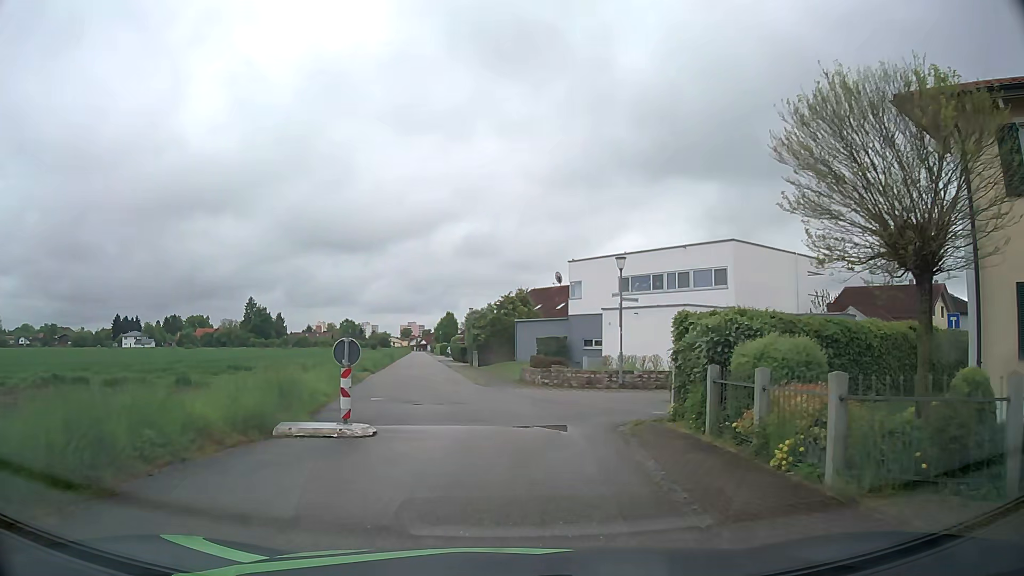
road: residential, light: Day
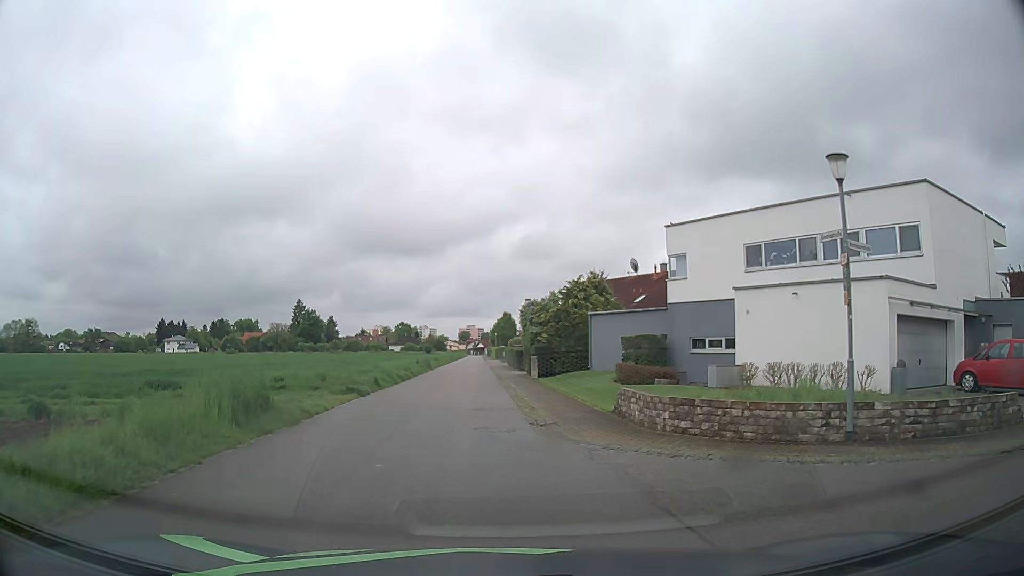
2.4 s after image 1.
(-0.4, +13.1) m; -5°
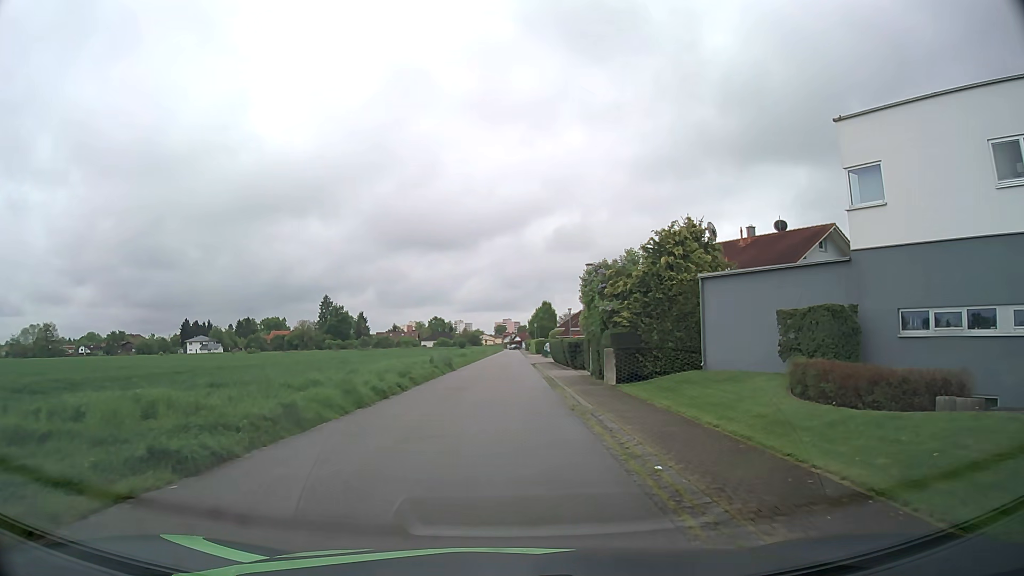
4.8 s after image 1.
(-0.6, +13.8) m; -3°
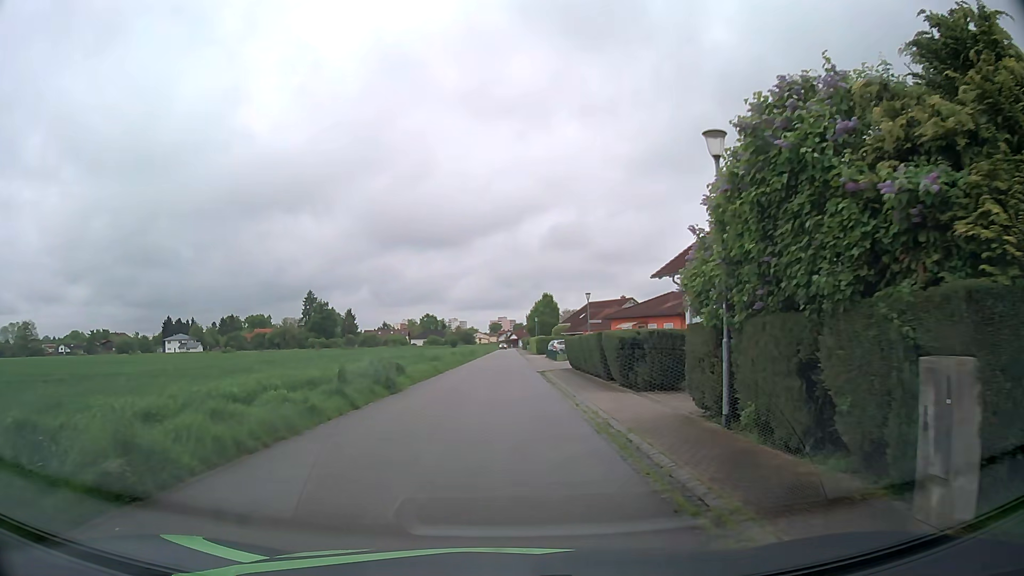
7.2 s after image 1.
(+0.1, +17.7) m; +1°
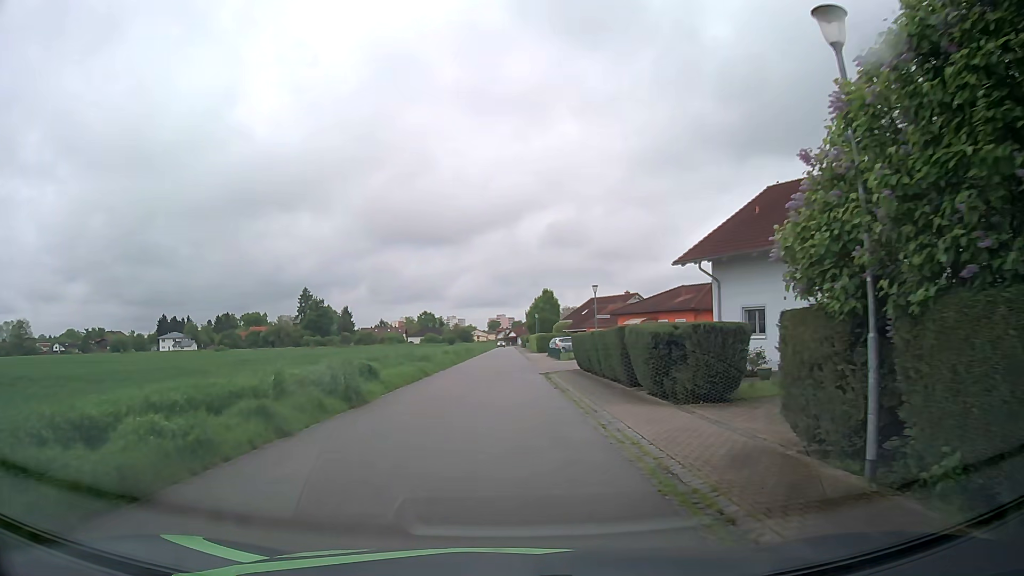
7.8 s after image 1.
(0.0, +4.4) m; 0°
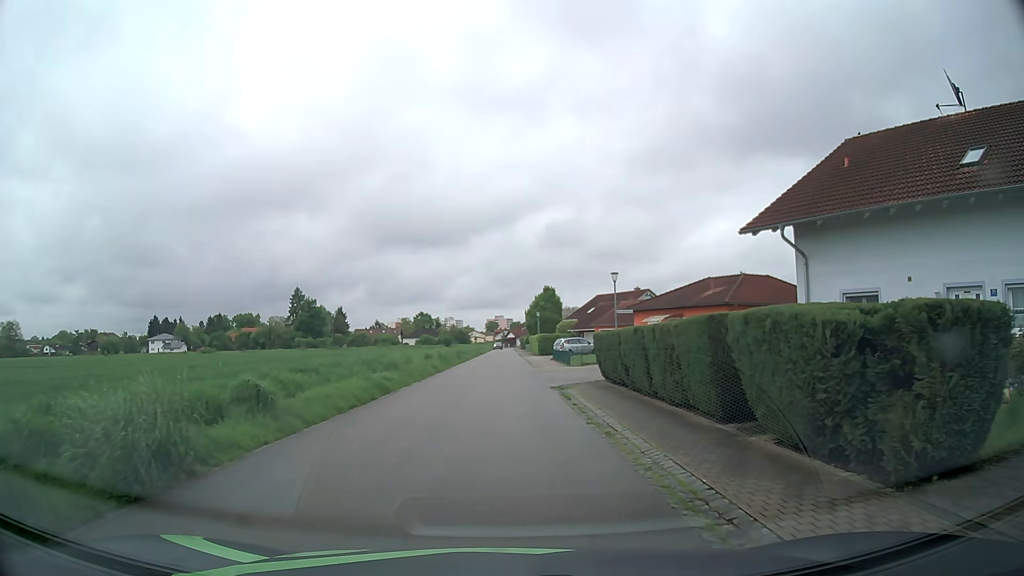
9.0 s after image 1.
(0.0, +8.3) m; +1°
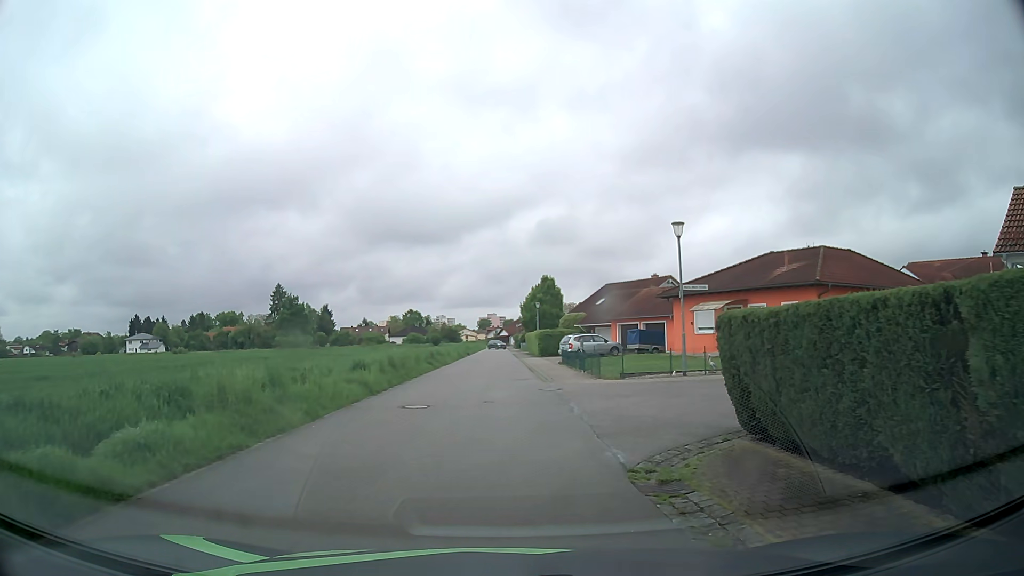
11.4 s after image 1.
(0.0, +13.7) m; +1°
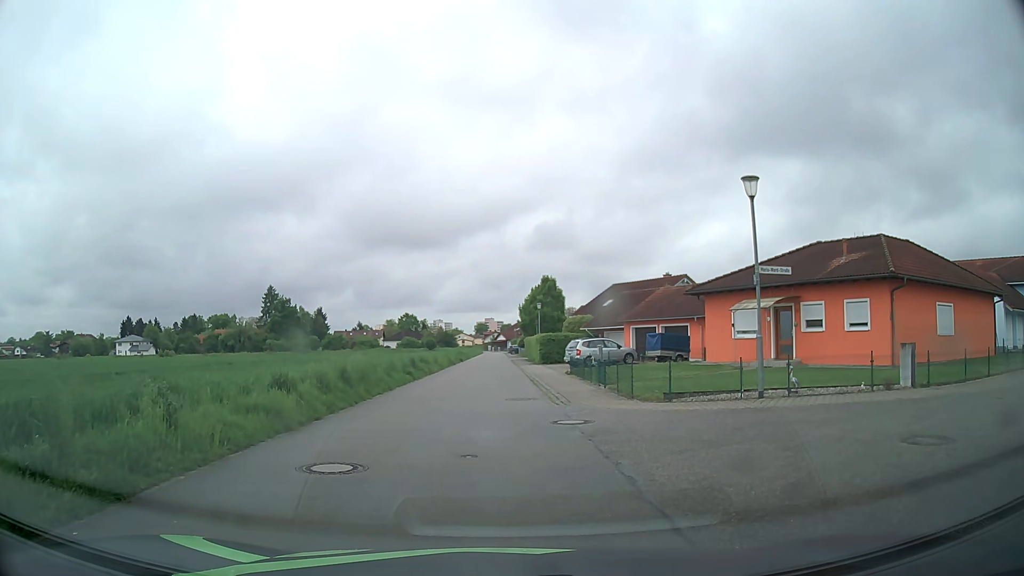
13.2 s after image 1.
(0.0, +6.3) m; +1°
(0, +10) (-1, +20) (-1, +30) (-1, +40) (-1, +50) (-2, +60) (-2, +70) (-2, +80) (-2, +90) (-2, +100) m
